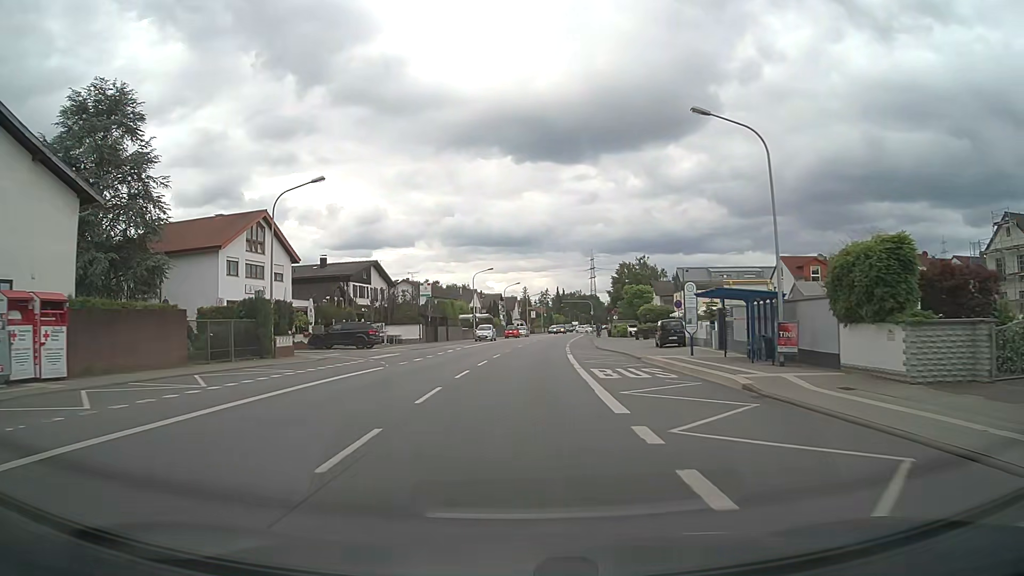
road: primary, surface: asphalt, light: Day
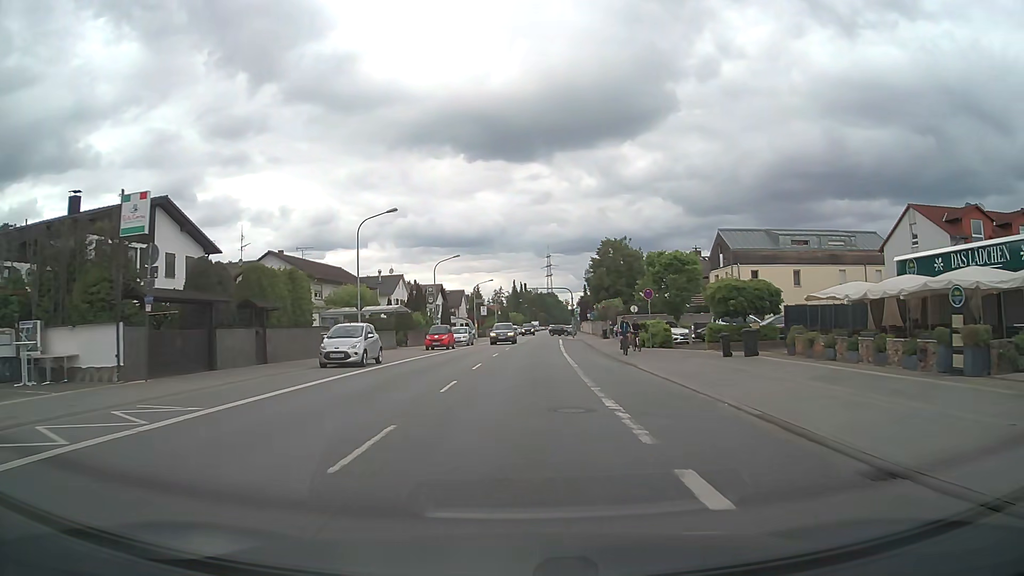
(+1.2, +38.7) m; +4°
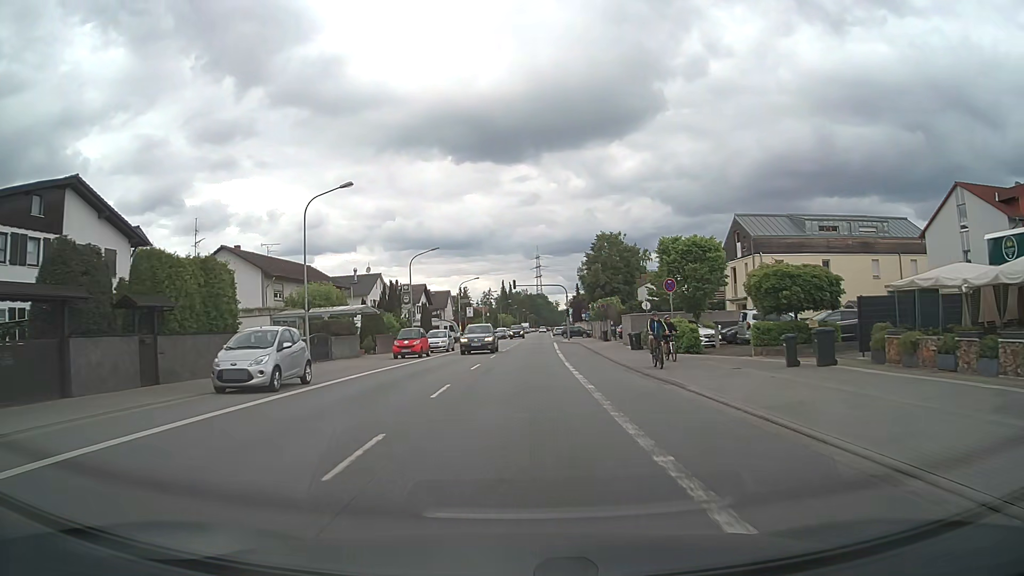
(+0.1, +7.8) m; +1°
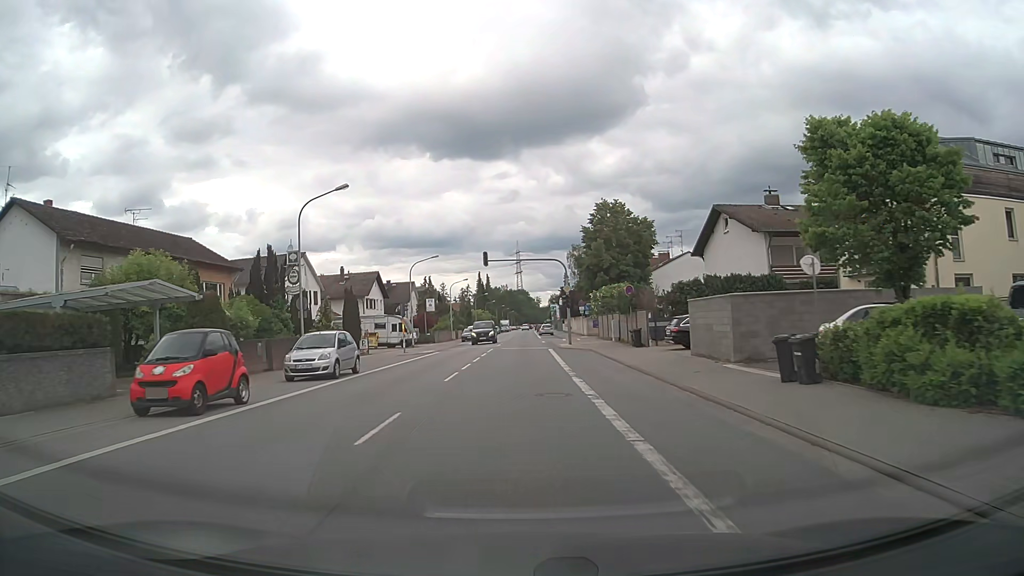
(+0.3, +23.3) m; +2°
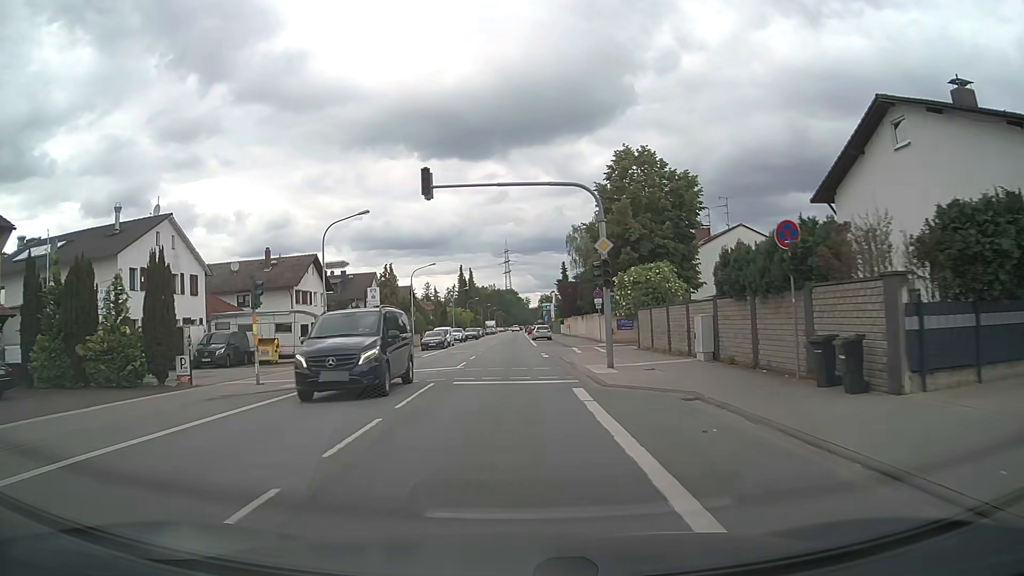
(+0.2, +23.4) m; +1°
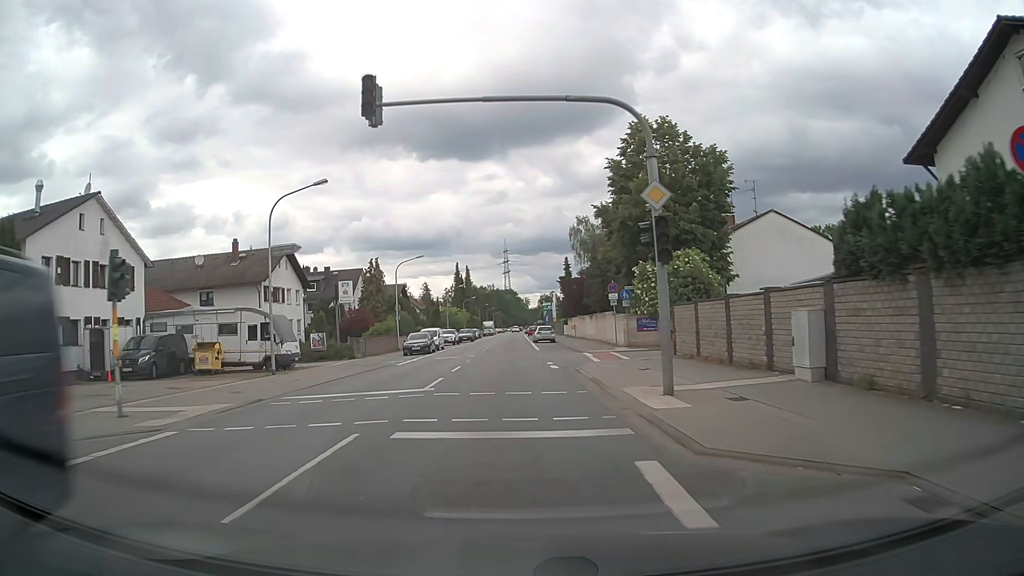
(0.0, +7.8) m; 0°
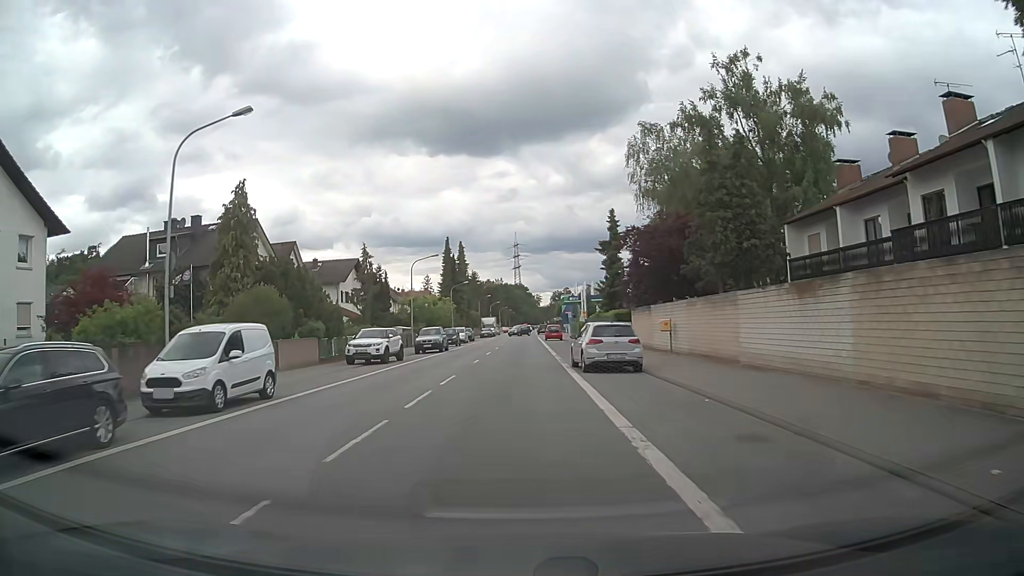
(-0.2, +38.9) m; -1°
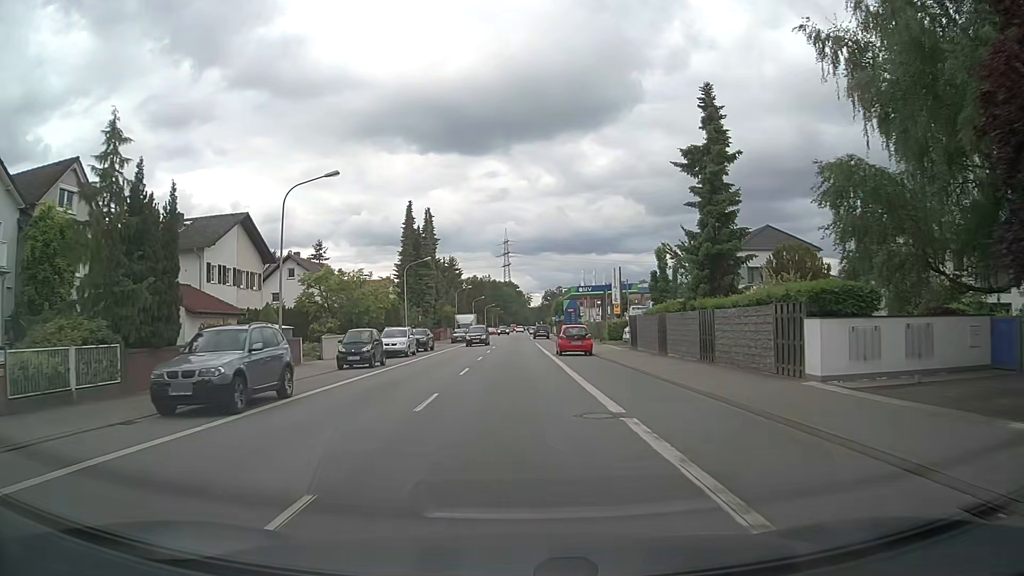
(0.0, +31.2) m; +1°
(0, +10) (0, +20) (0, +30) (0, +40) (0, +50) (0, +60) (0, +70) (0, +80) (0, +90) (0, +100) m
